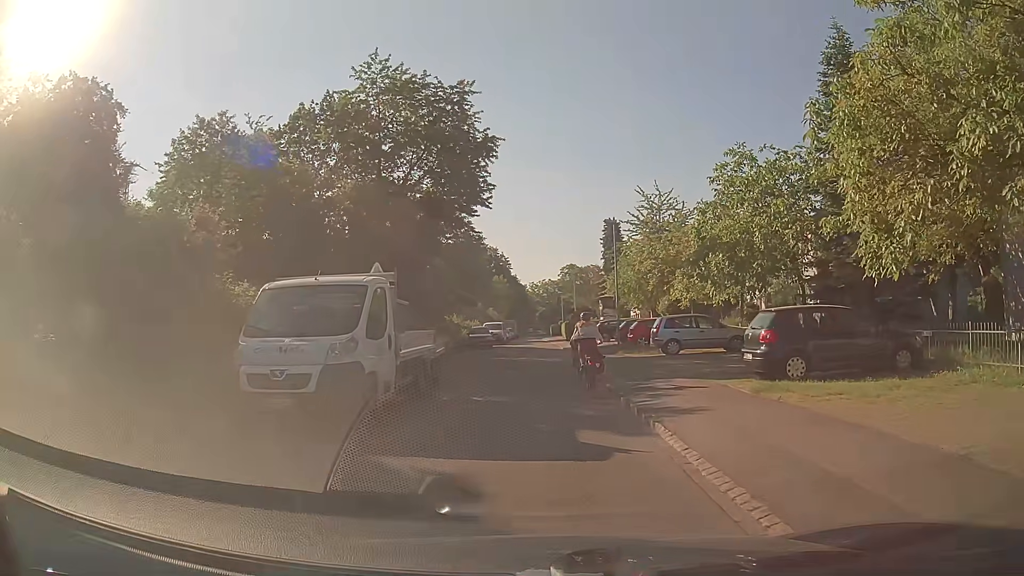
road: residential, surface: asphalt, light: Day
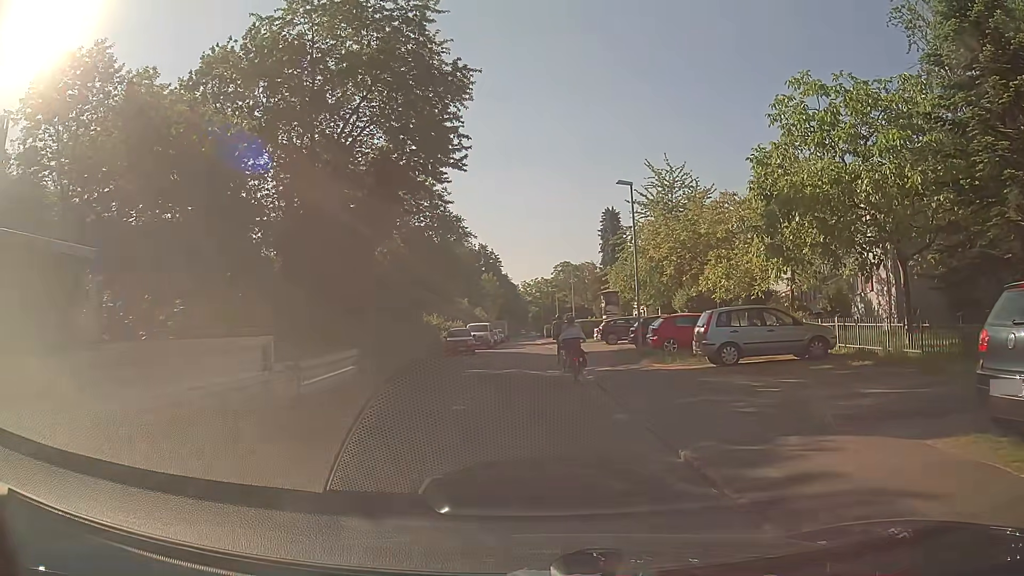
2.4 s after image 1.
(0.0, +8.4) m; 0°
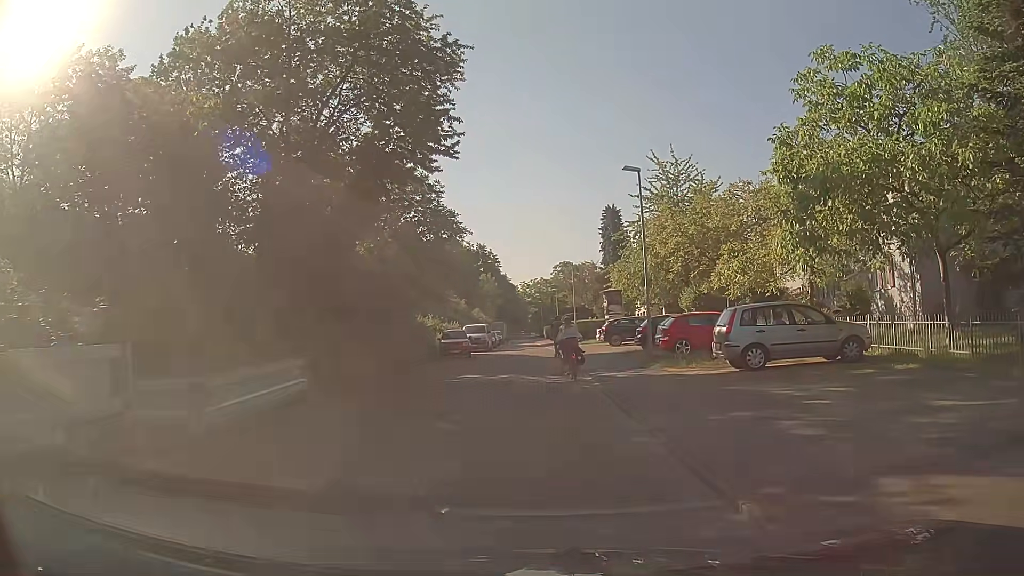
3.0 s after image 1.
(0.0, +2.1) m; -1°
(0, +10) (0, +20) (0, +30) (0, +40) (0, +50) (0, +60) (0, +70) (0, +80) (0, +90) (-1, +100) m
